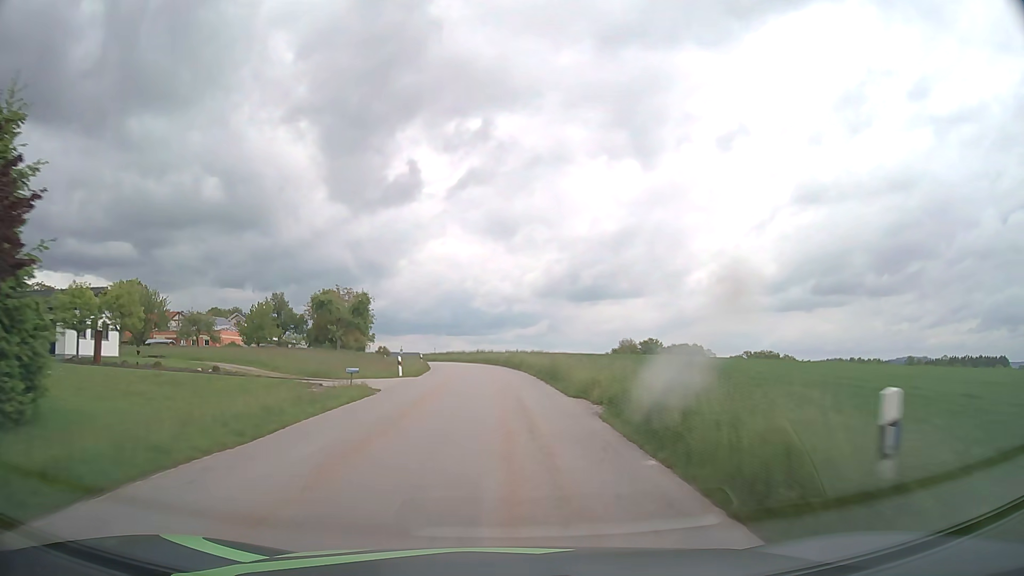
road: tertiary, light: Day
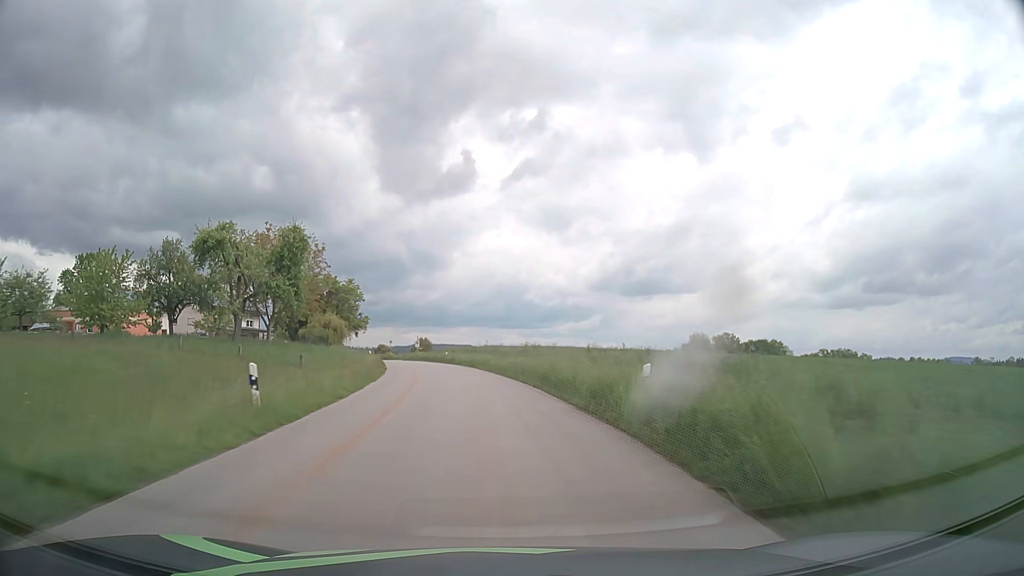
(-1.3, +42.9) m; -4°
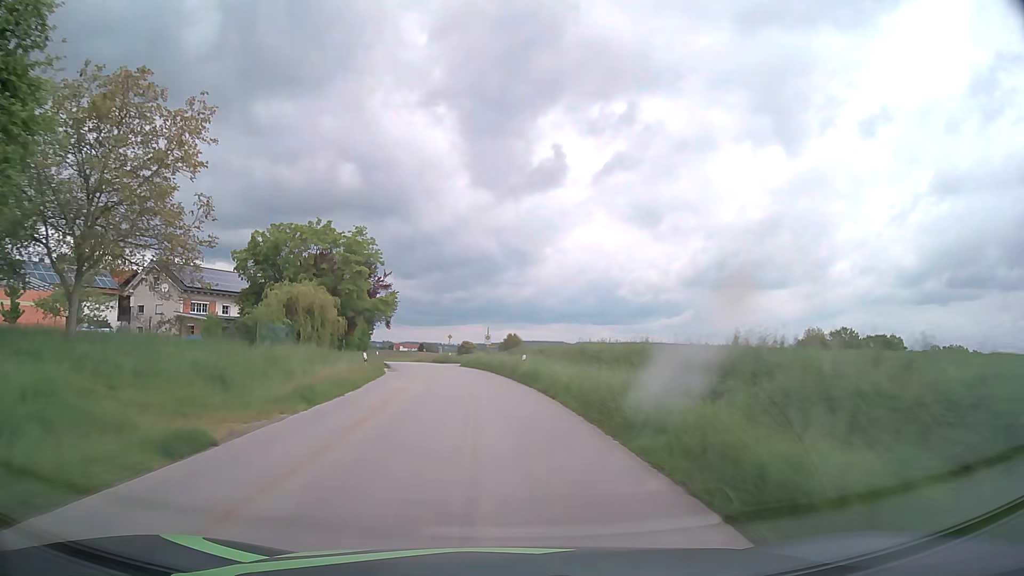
(-2.0, +32.3) m; -8°
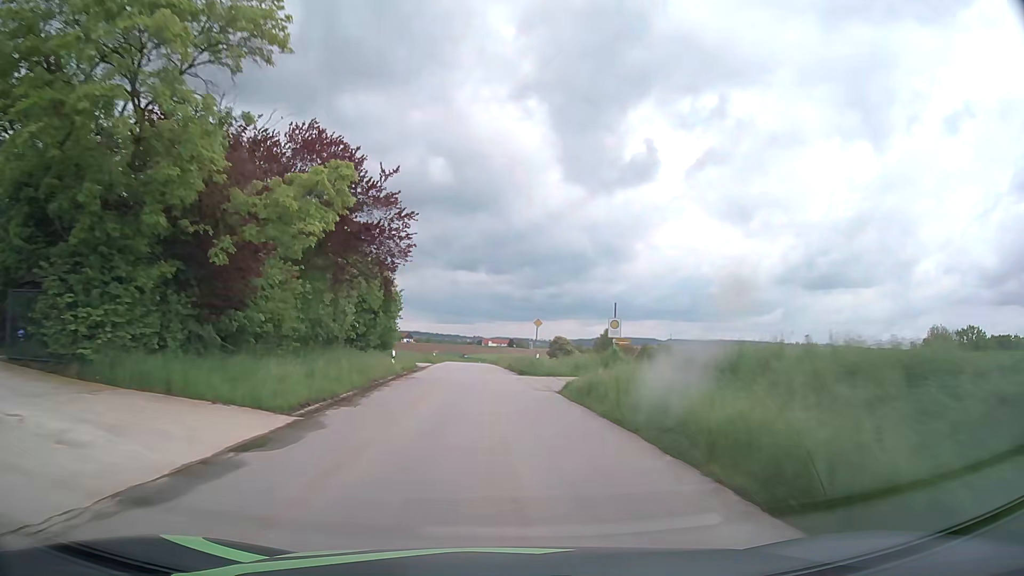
(-2.4, +32.4) m; -8°
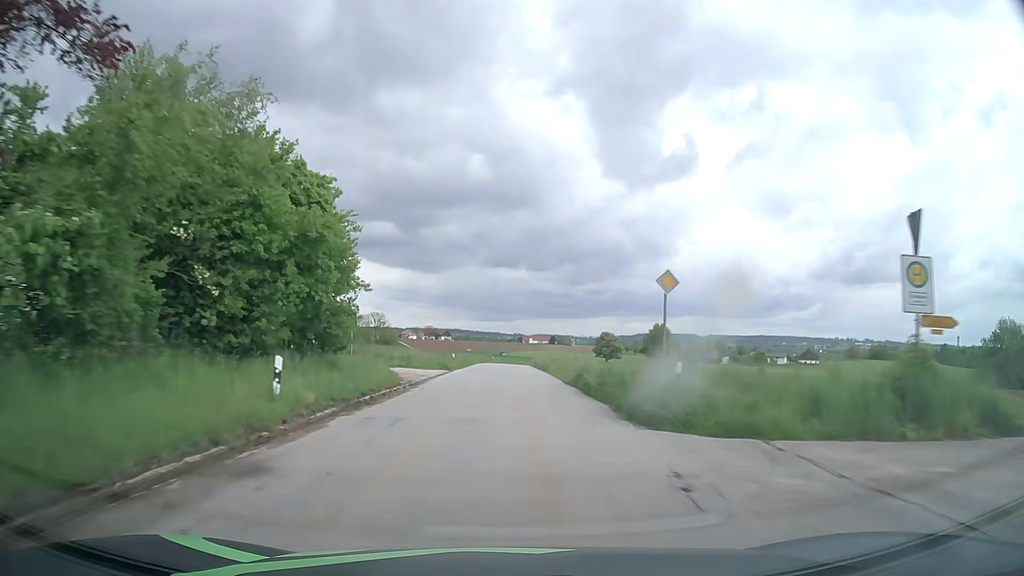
(-0.8, +21.8) m; -3°
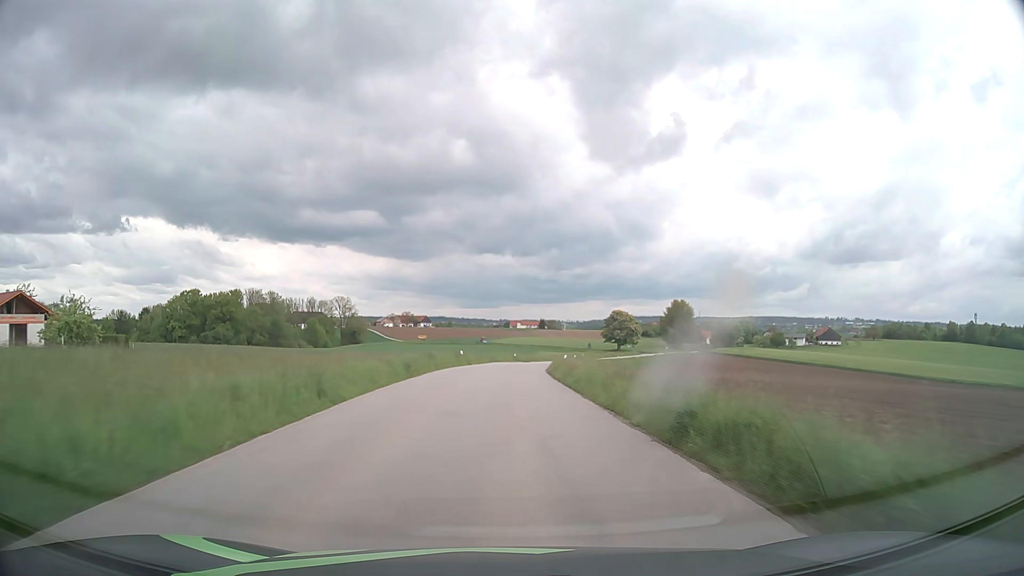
(-0.1, +54.7) m; +1°
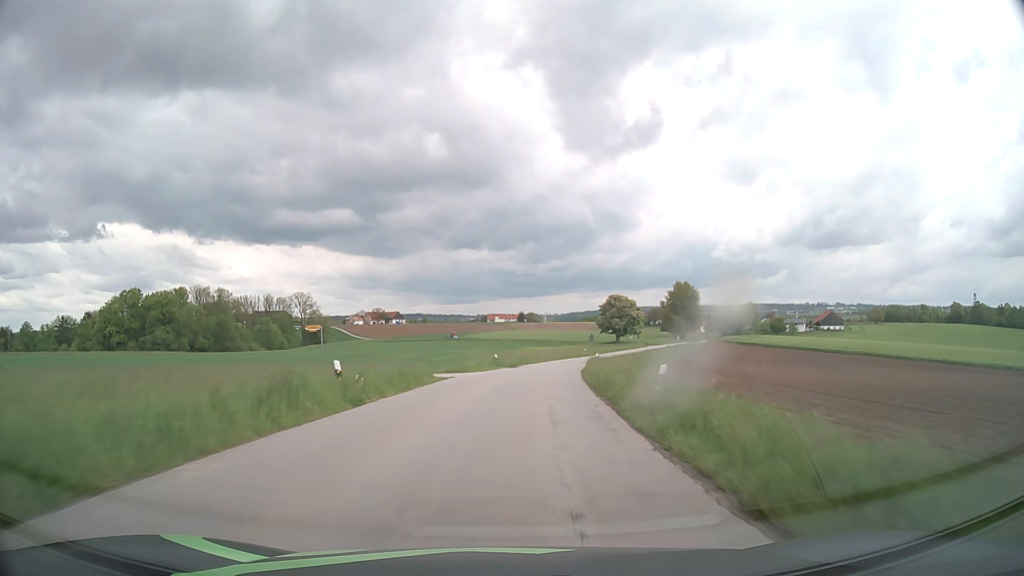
(+0.3, +32.8) m; +2°
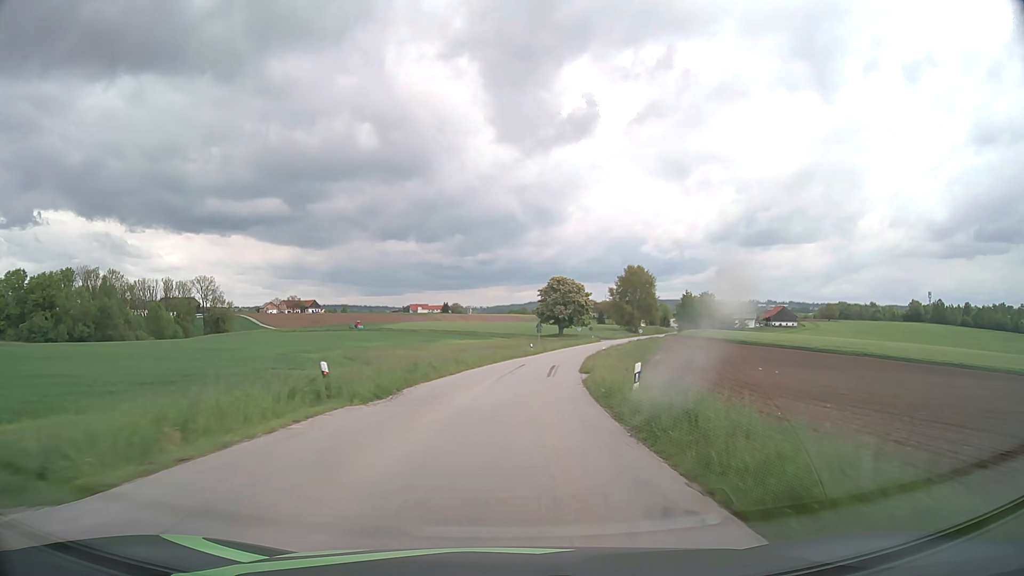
(+1.5, +32.7) m; +6°
(0, +10) (+1, +20) (+1, +30) (+2, +40) (+4, +50) (+5, +60) (+7, +69) (+10, +79) (+12, +89) (+15, +99) m
